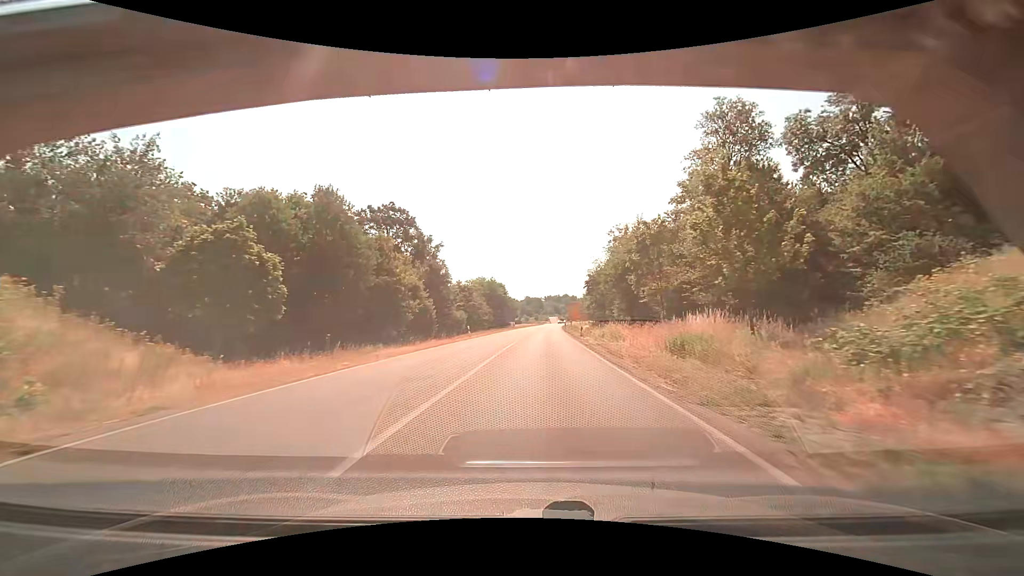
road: primary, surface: asphalt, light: Day
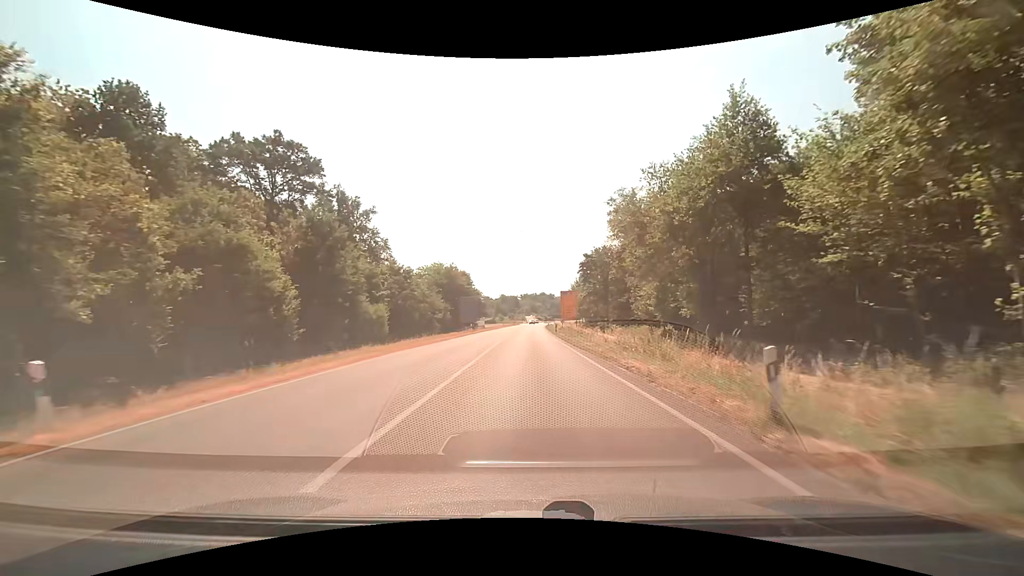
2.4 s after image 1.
(+1.0, +37.6) m; +3°
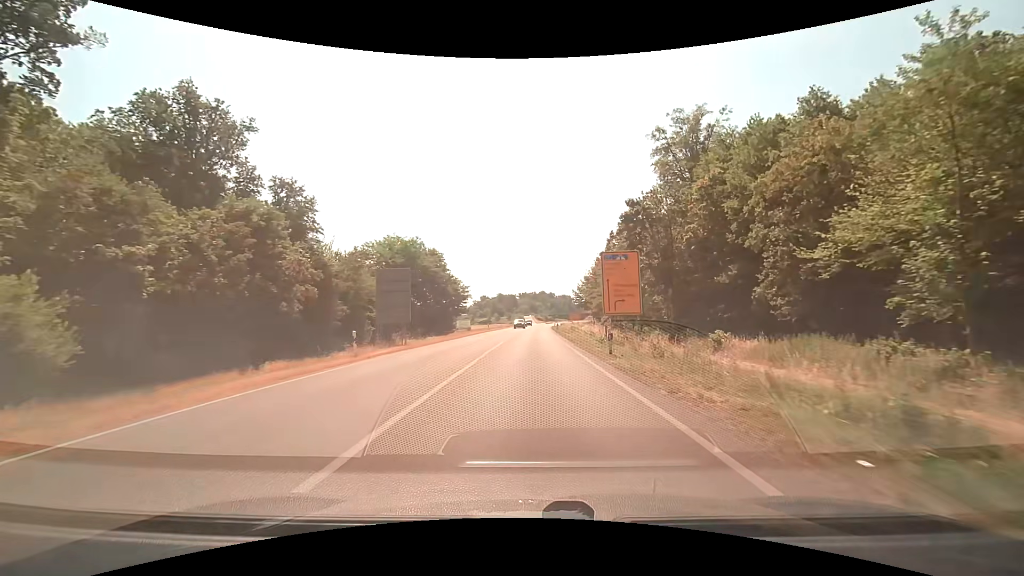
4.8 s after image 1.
(0.0, +38.3) m; 0°
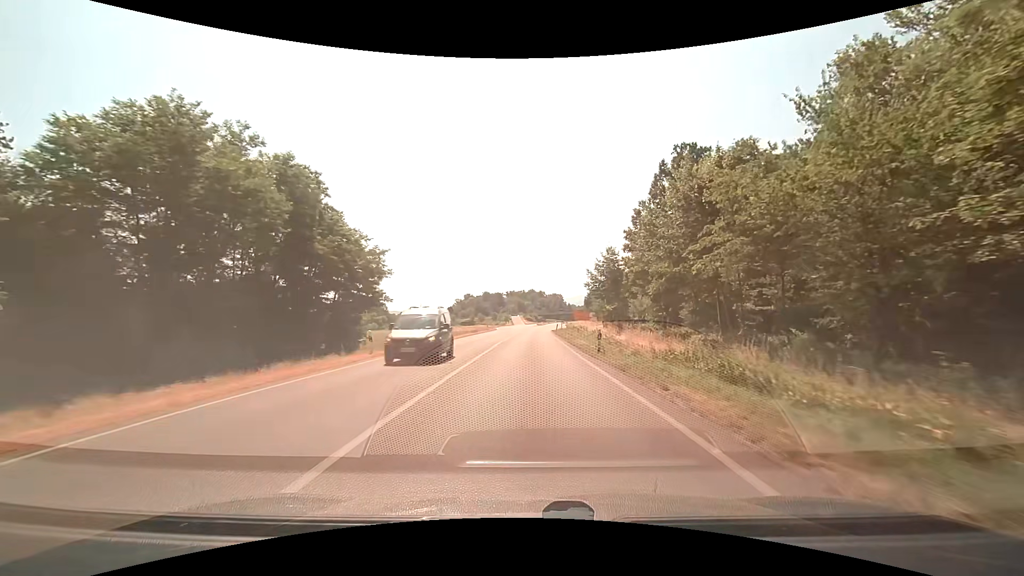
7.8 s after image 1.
(+0.5, +48.2) m; +1°
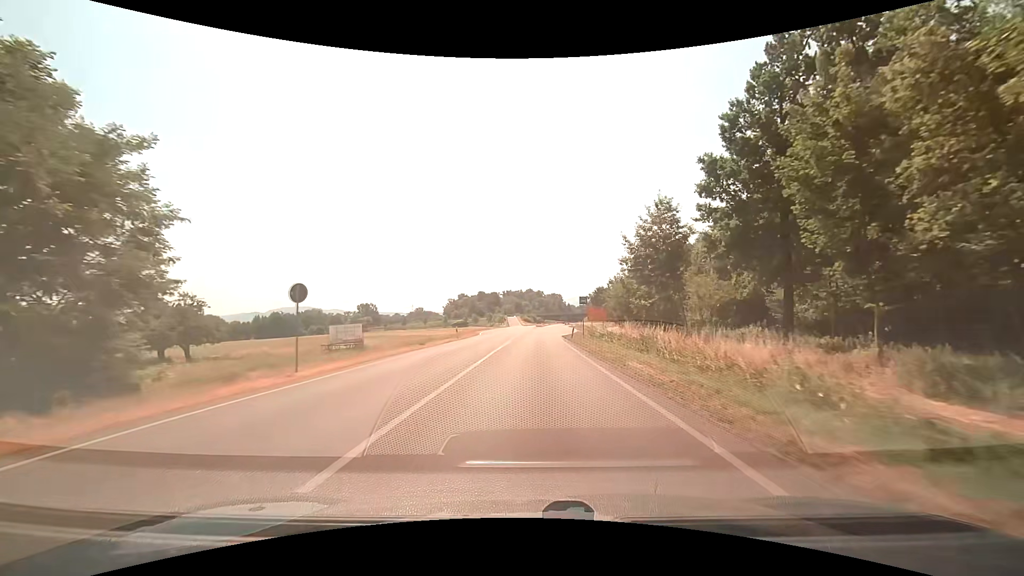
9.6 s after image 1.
(0.0, +28.5) m; 0°
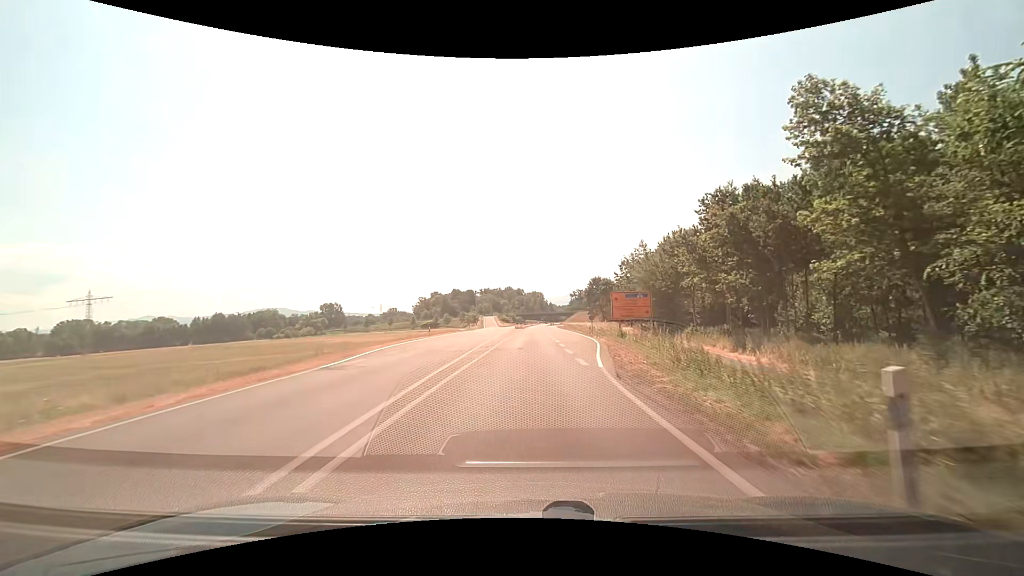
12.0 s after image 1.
(+0.6, +38.8) m; +2°
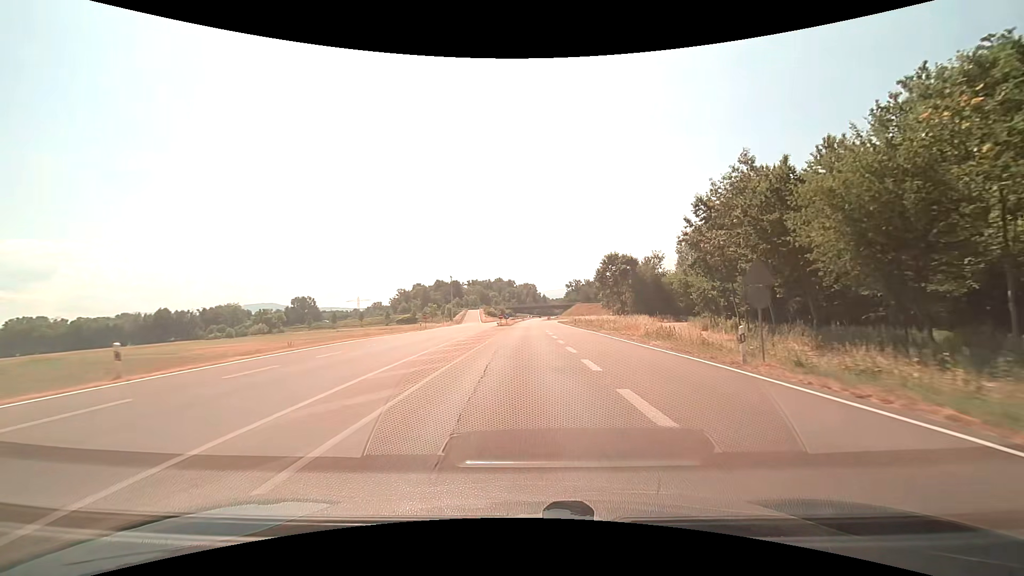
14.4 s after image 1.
(+0.4, +39.9) m; +1°
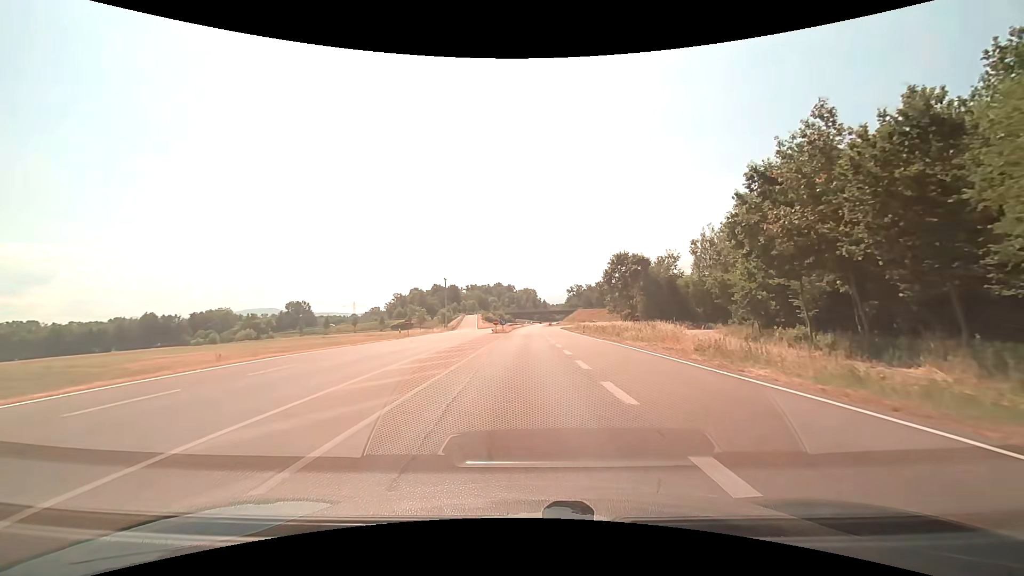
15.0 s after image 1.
(0.0, +10.2) m; 0°
(0, +10) (0, +20) (0, +30) (0, +40) (0, +50) (0, +60) (0, +70) (0, +80) (0, +90) (0, +100) m
